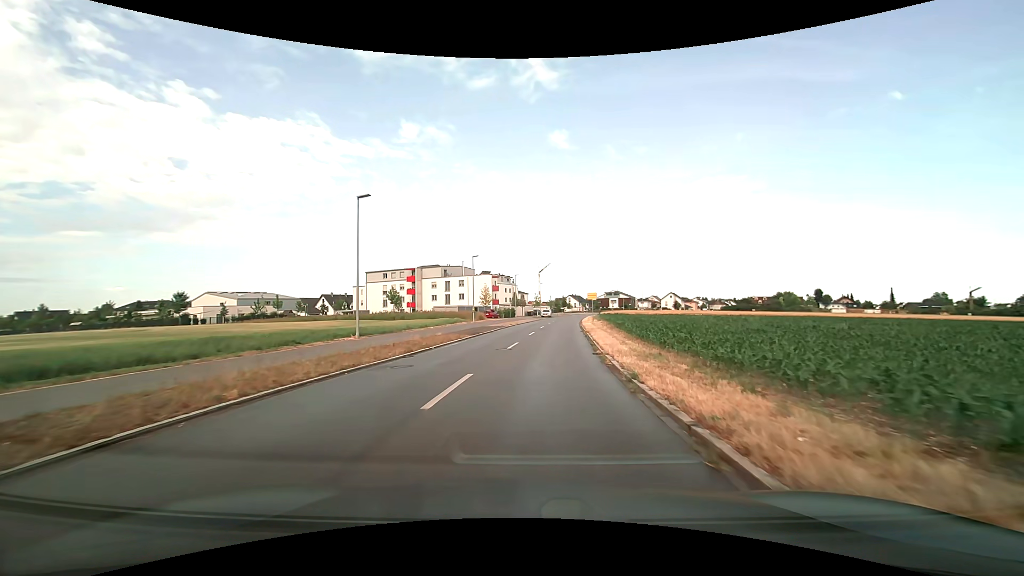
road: tertiary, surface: asphalt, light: Day
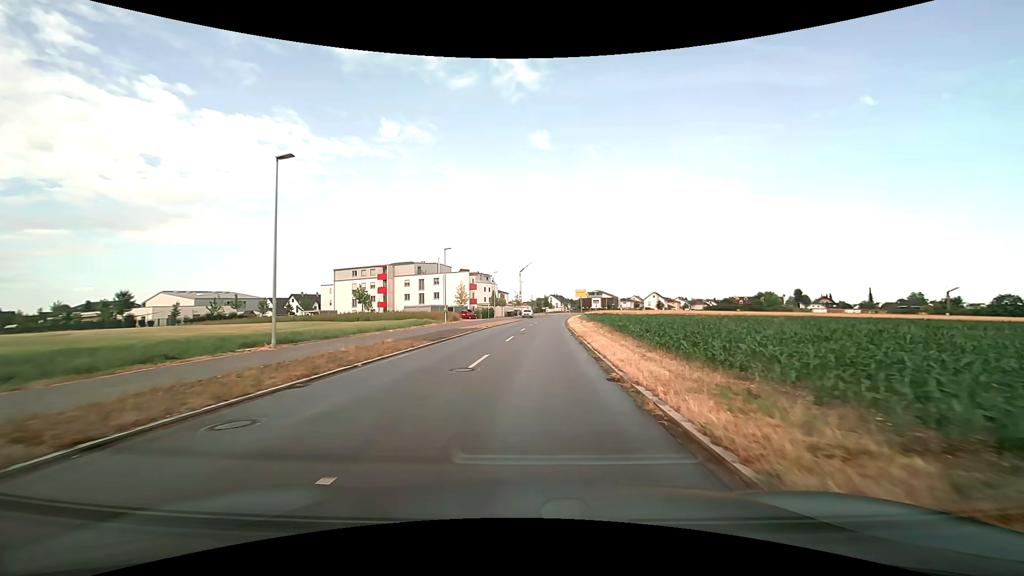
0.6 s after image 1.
(+0.1, +7.0) m; +2°
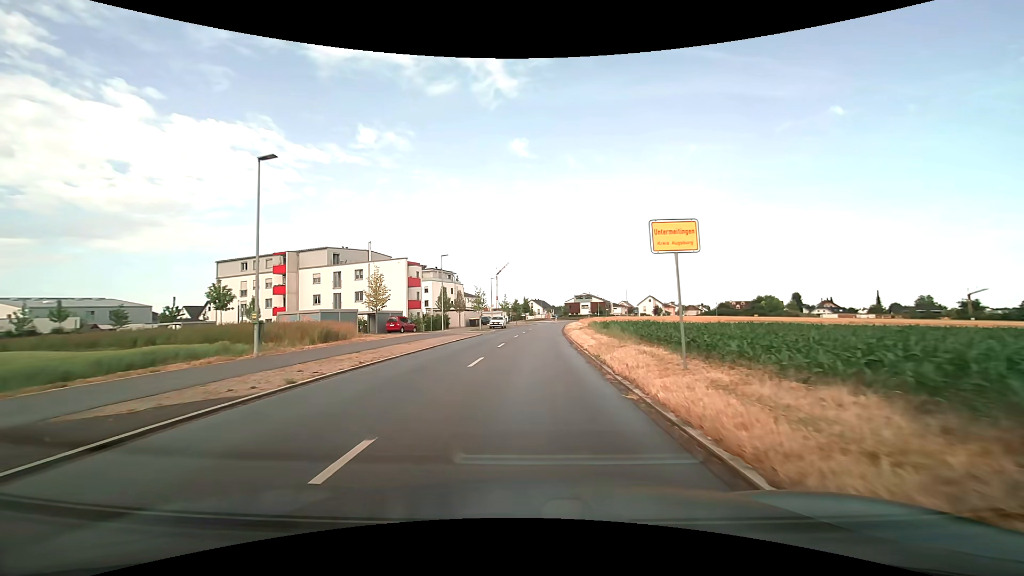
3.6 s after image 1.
(+1.2, +33.6) m; +2°
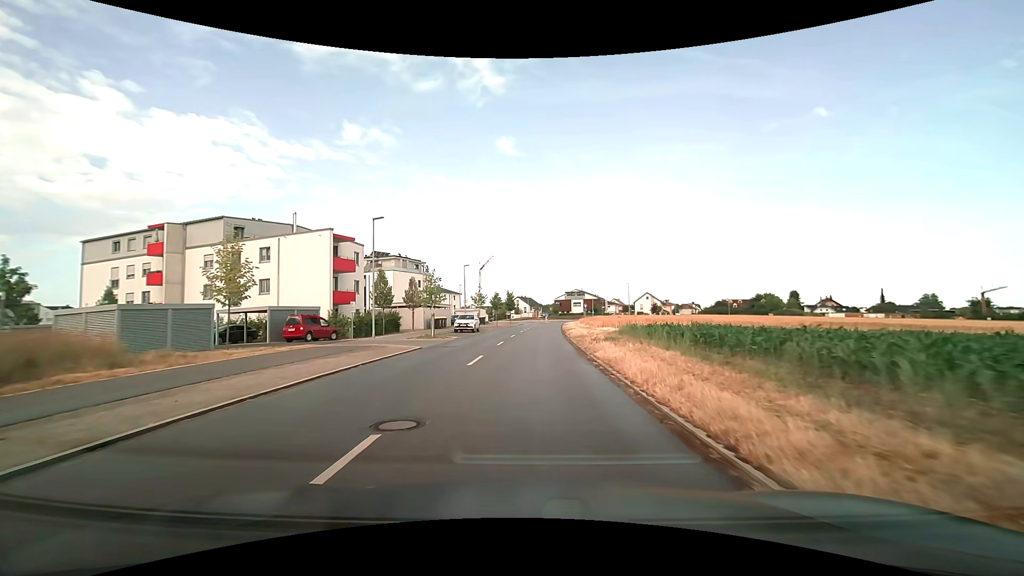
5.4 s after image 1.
(+0.3, +20.0) m; +2°
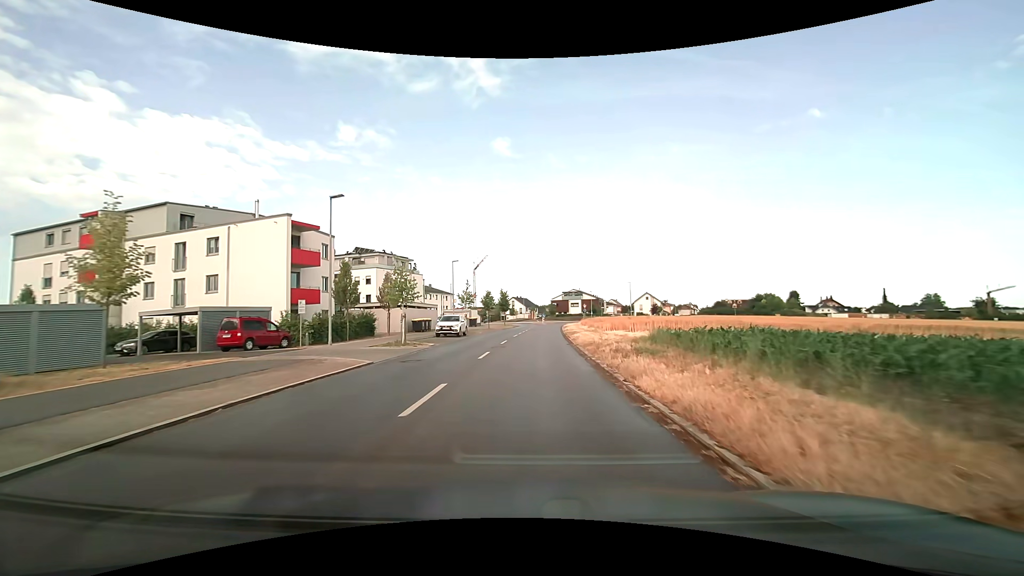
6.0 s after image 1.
(0.0, +6.7) m; +1°
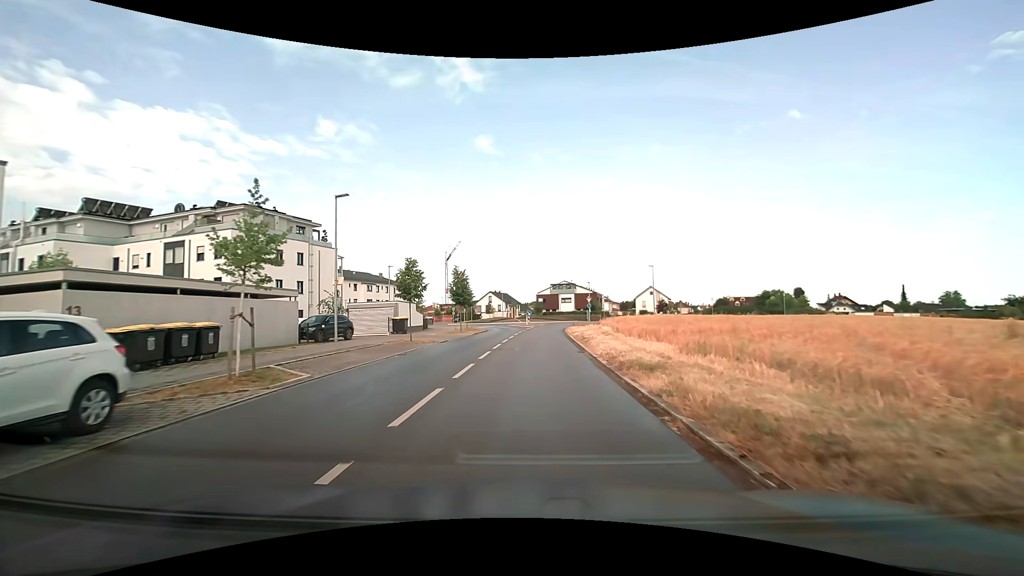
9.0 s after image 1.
(+0.5, +32.3) m; +2°
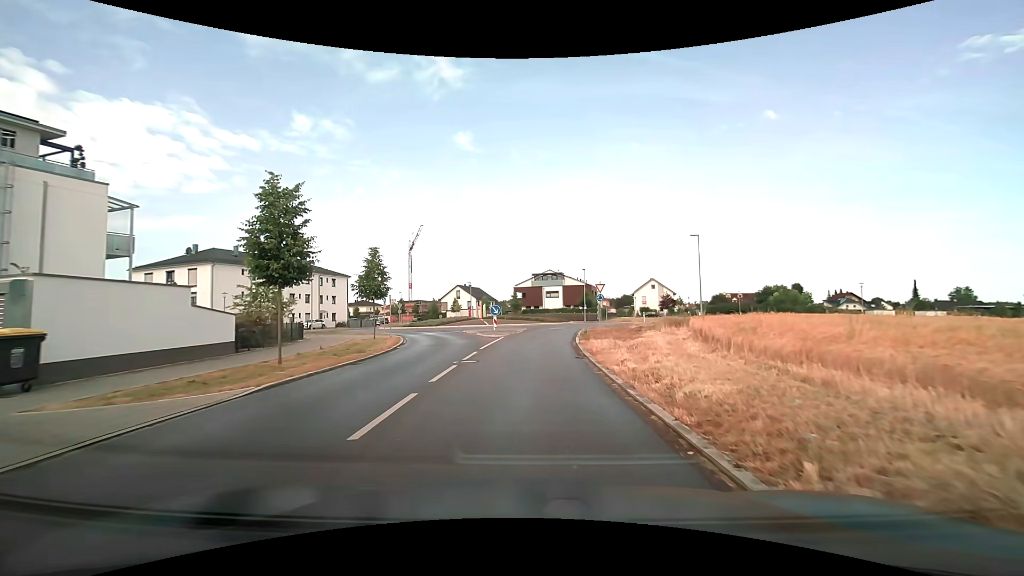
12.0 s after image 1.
(+0.7, +27.6) m; +3°
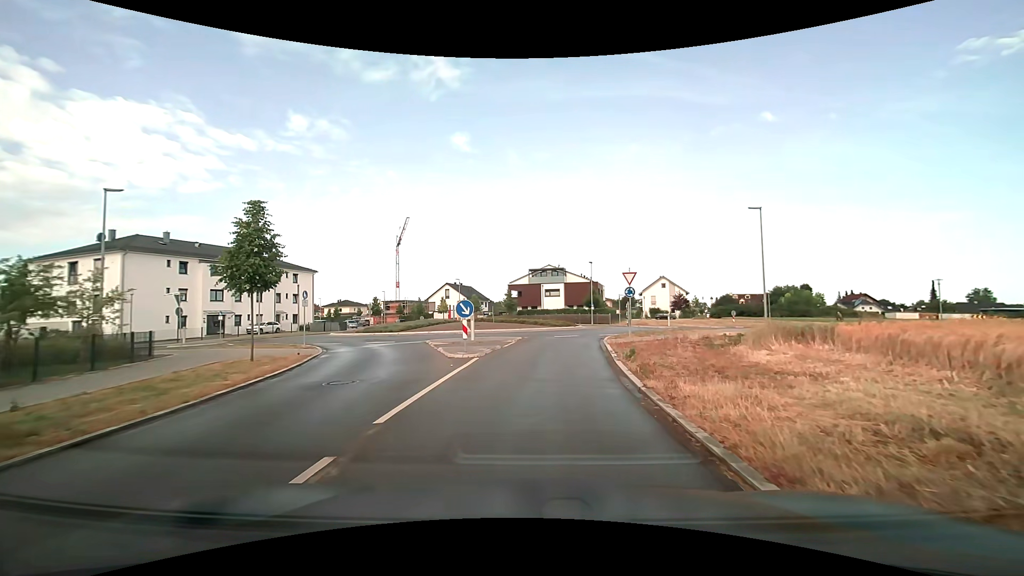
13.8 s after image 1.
(0.0, +12.4) m; +1°
(0, +10) (+1, +20) (+2, +30) (+7, +39) (+9, +48) (+5, +57) (-3, +63) (-10, +71) (-15, +80) (-20, +88) m
